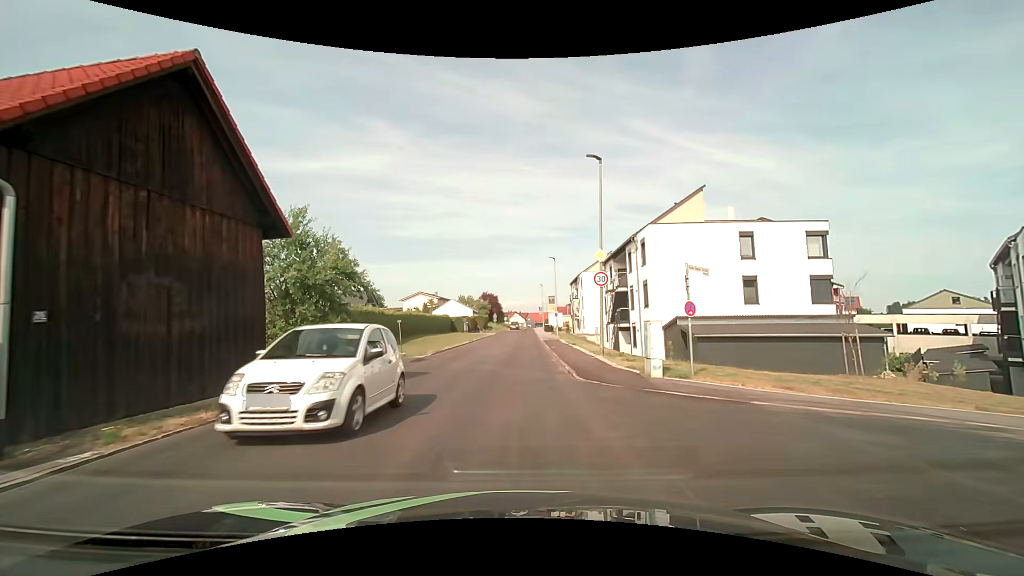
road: tertiary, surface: asphalt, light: Day
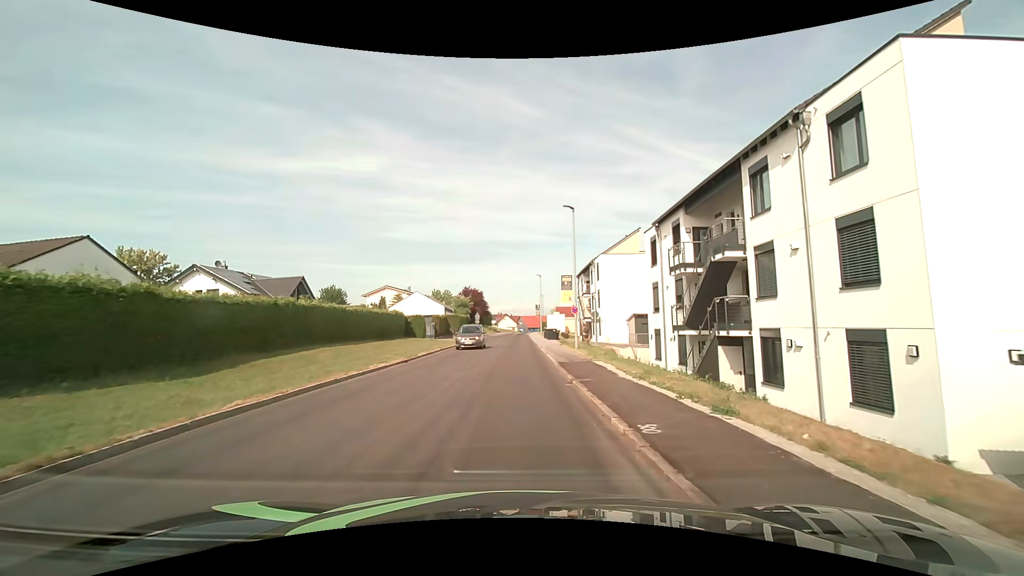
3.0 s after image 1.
(+0.3, +22.7) m; +1°
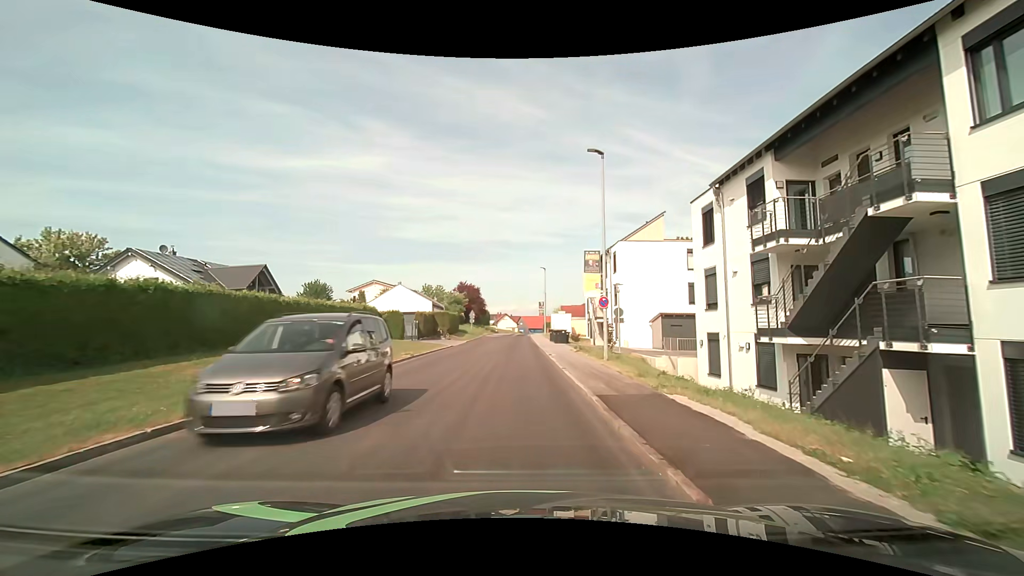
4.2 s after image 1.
(0.0, +8.9) m; 0°
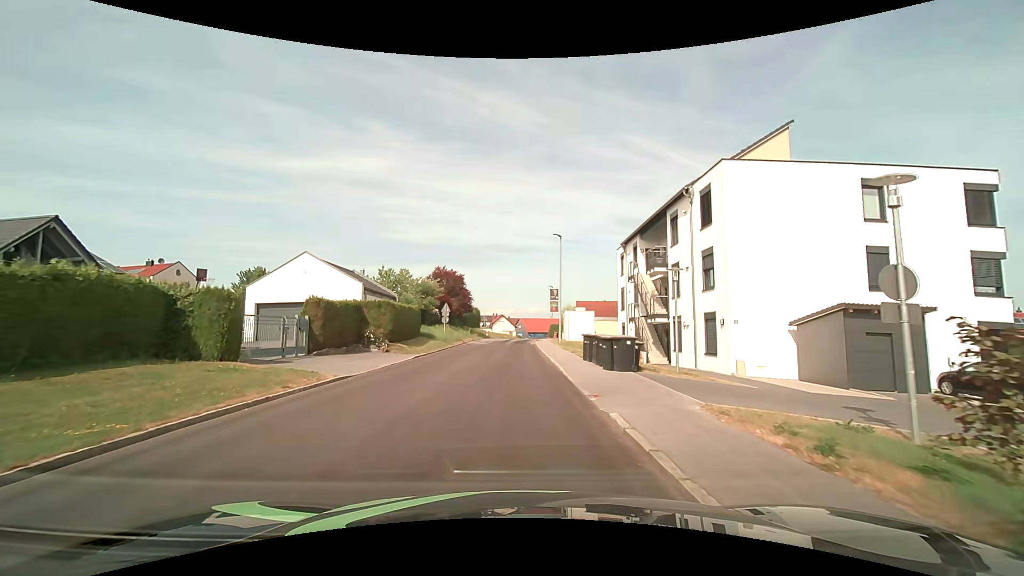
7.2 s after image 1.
(+0.1, +22.2) m; 0°
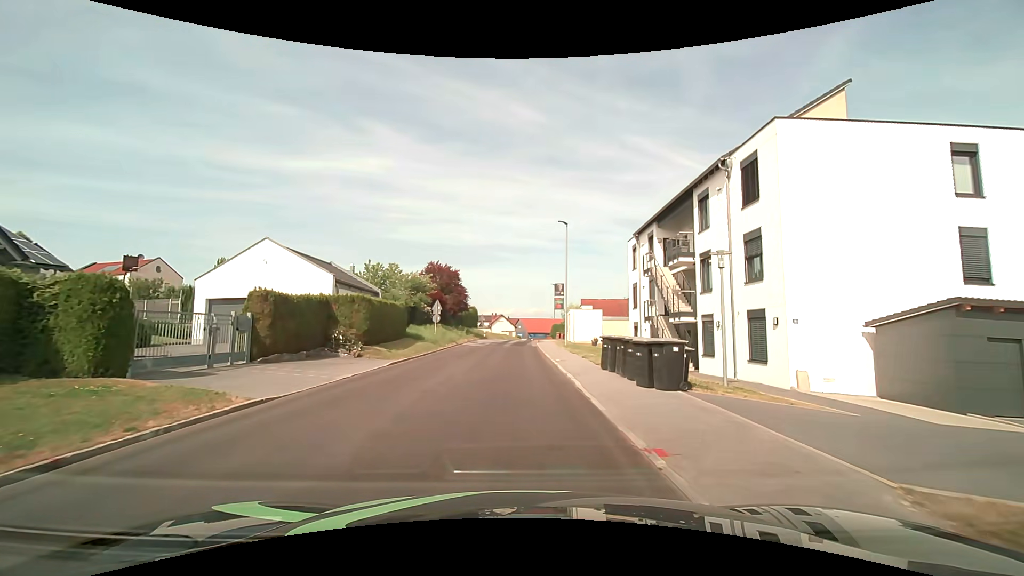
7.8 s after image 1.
(0.0, +4.4) m; 0°
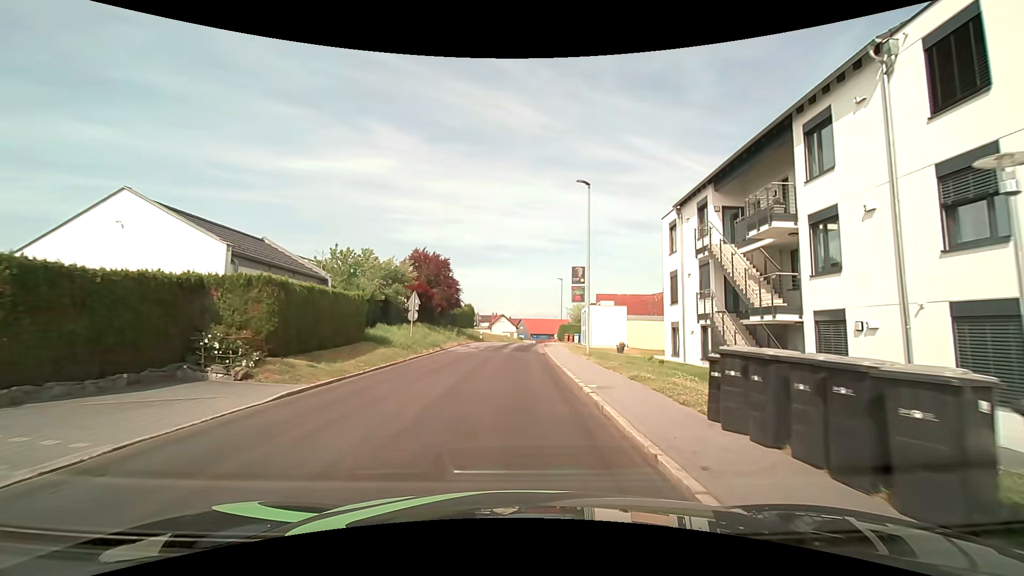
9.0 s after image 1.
(0.0, +8.9) m; 0°
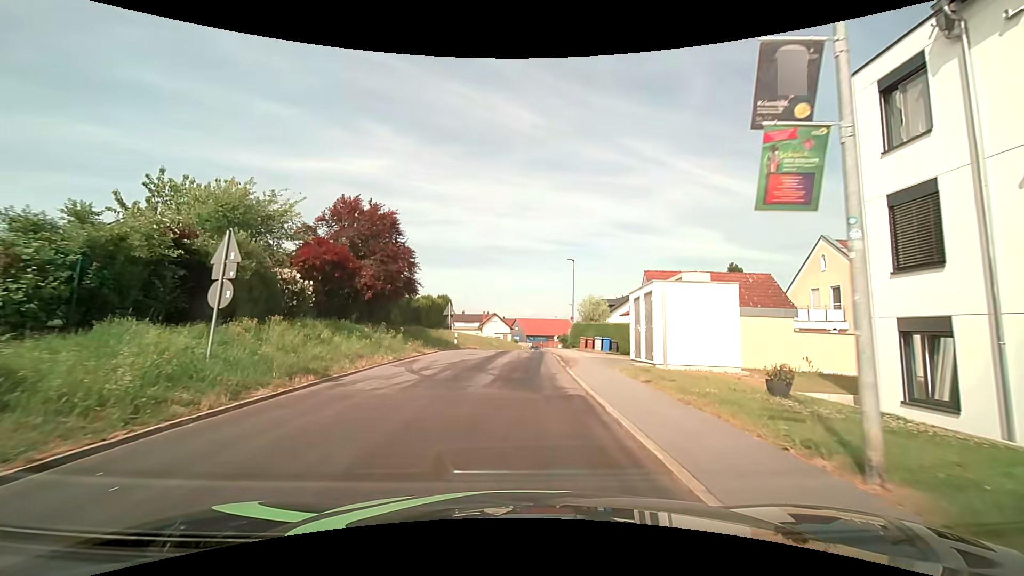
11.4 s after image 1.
(0.0, +17.8) m; 0°
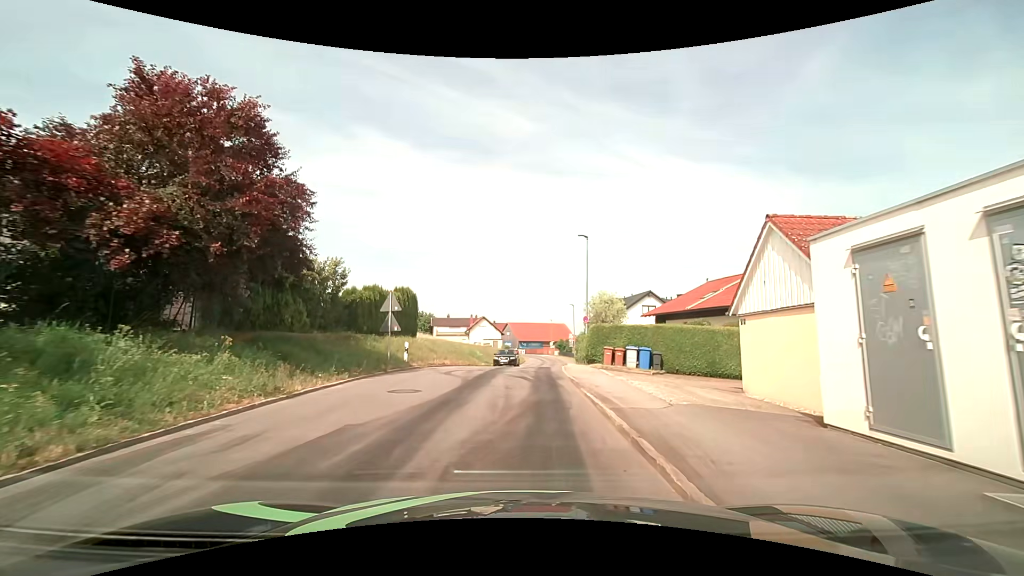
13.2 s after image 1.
(+0.2, +13.3) m; +2°
(0, +10) (0, +20) (+1, +30) (+2, +40) (+3, +50) (+4, +60) (+5, +70) (+5, +80) (+5, +90) (+5, +100) m
